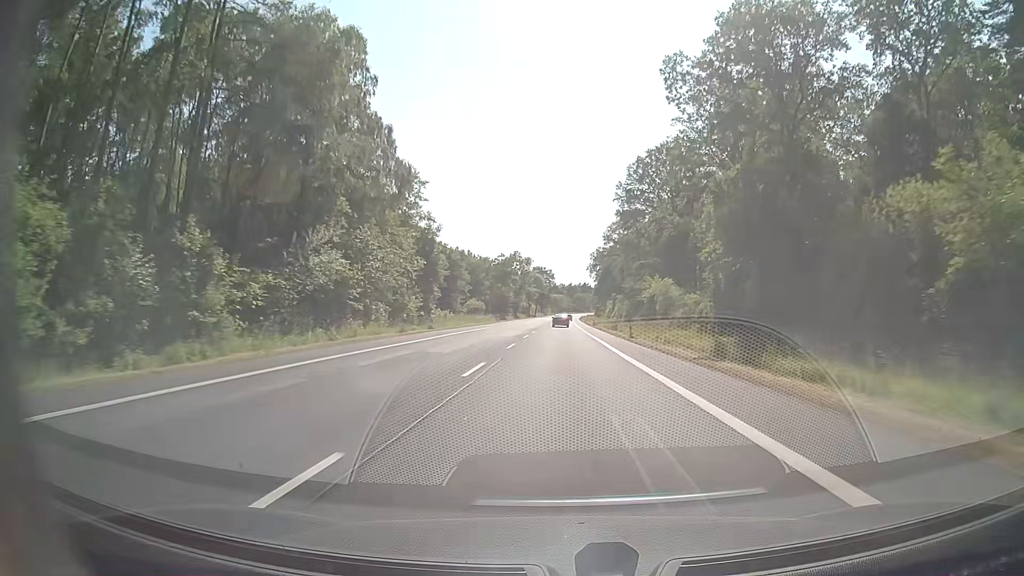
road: secondary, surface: asphalt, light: Day
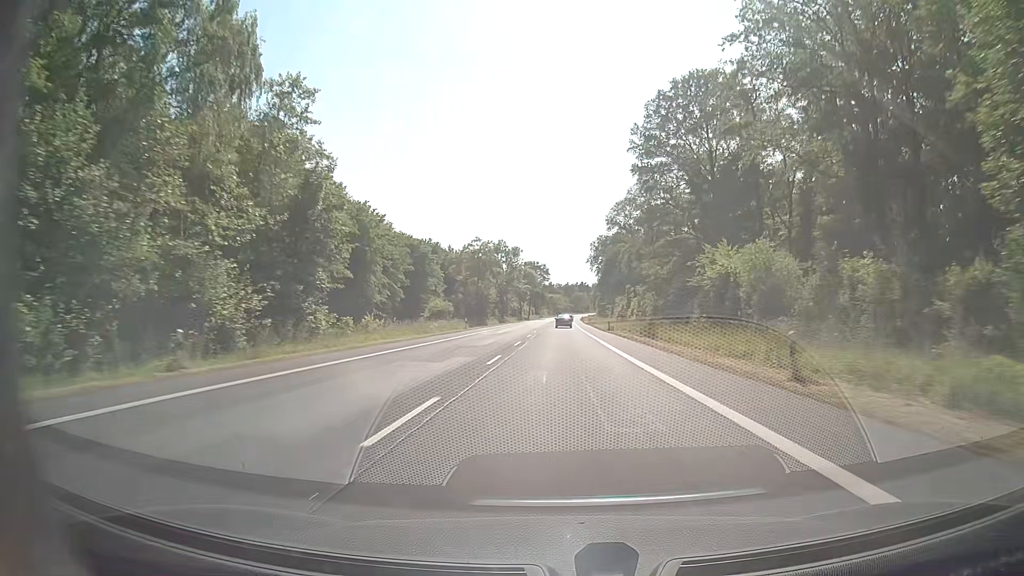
(0.0, +31.7) m; 0°
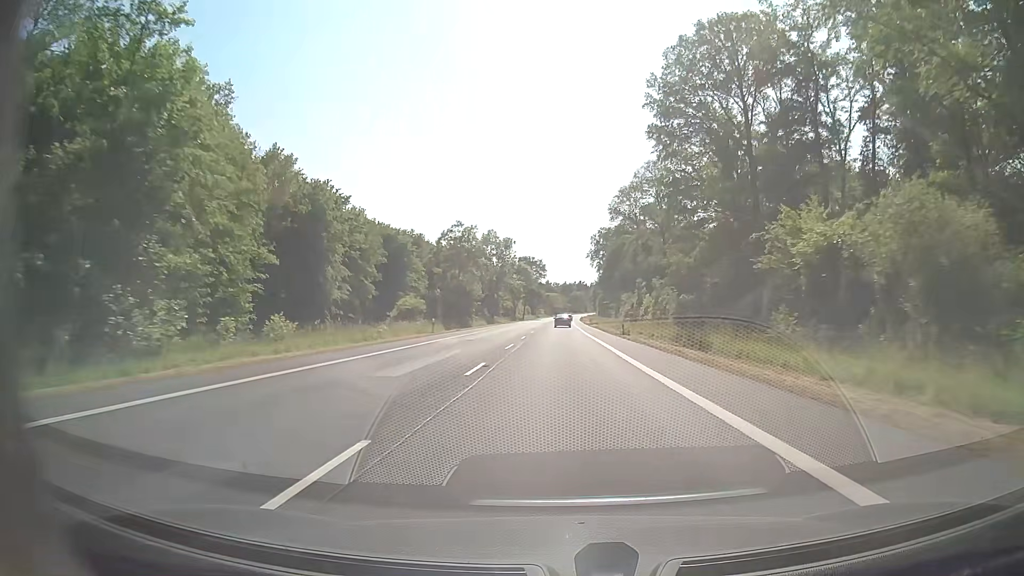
(0.0, +15.8) m; 0°
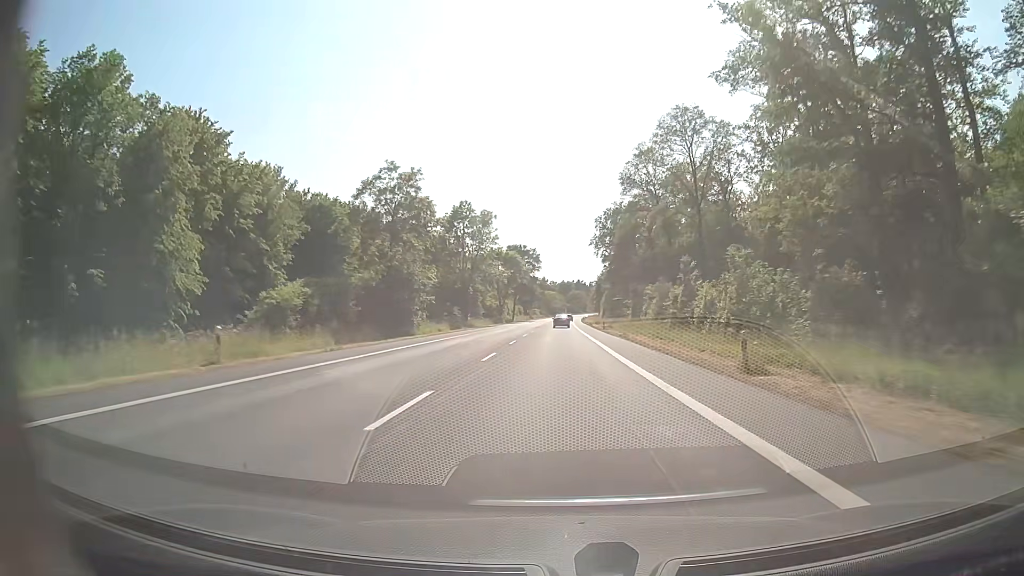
(+0.1, +31.7) m; 0°
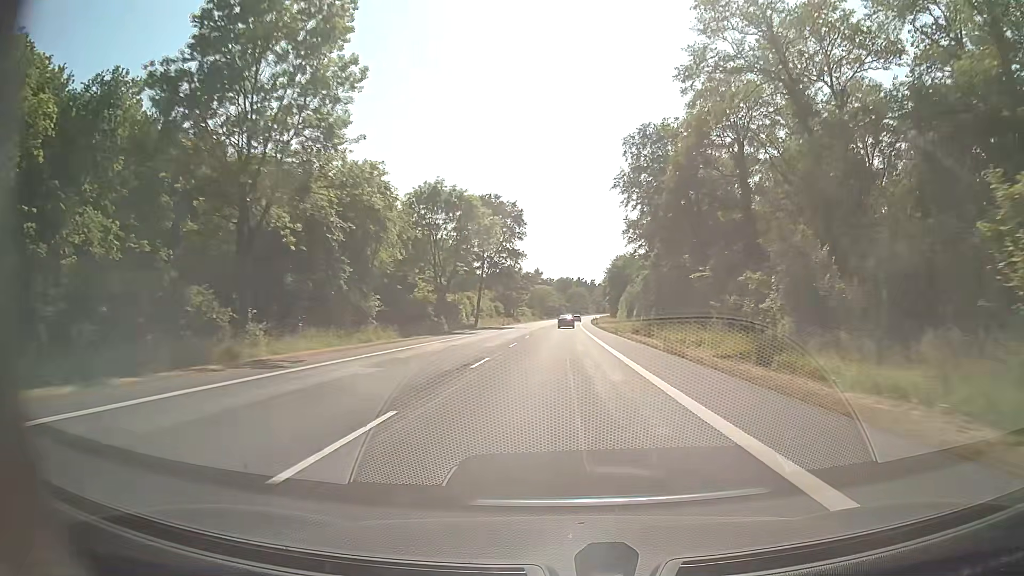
(0.0, +63.2) m; 0°
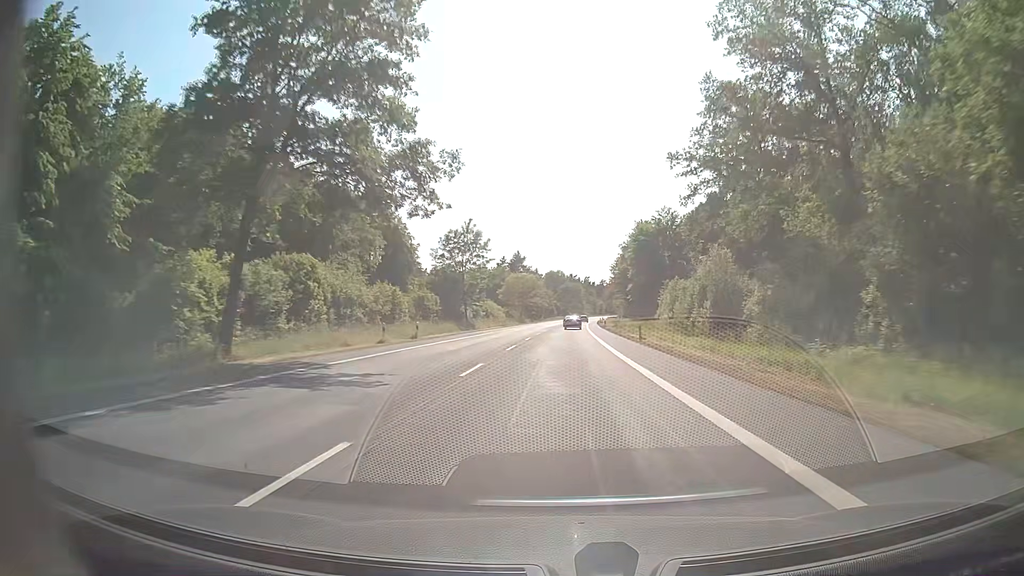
(+0.5, +63.1) m; +1°
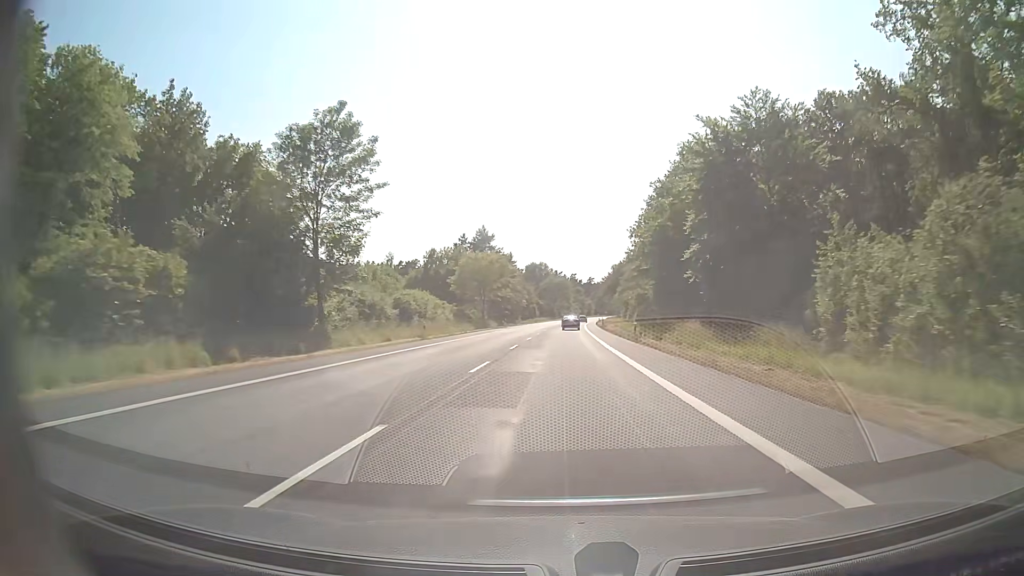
(+0.5, +47.4) m; +1°
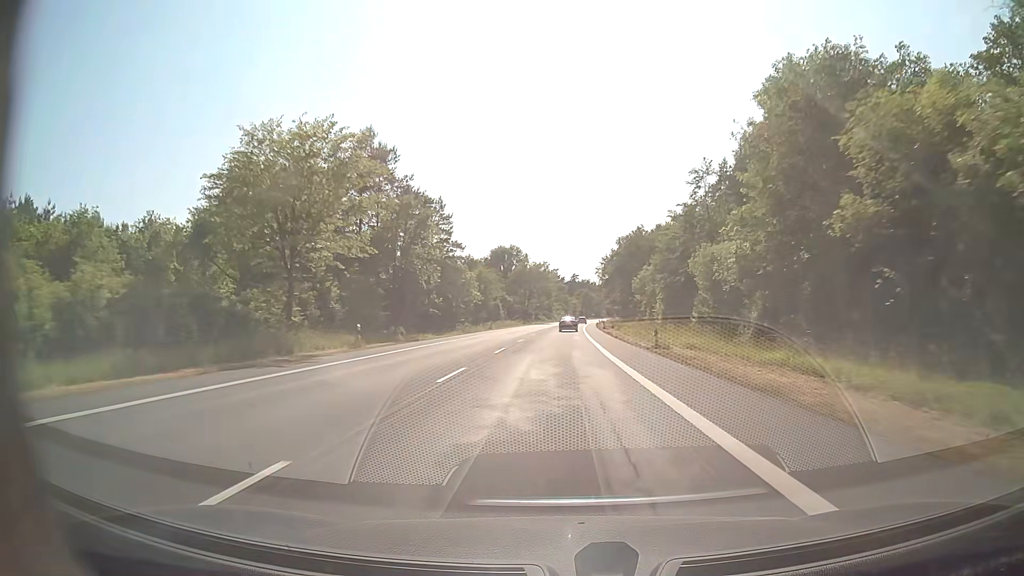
(+1.1, +63.1) m; +2°
(0, +10) (0, +20) (0, +30) (0, +40) (+1, +50) (+1, +60) (+1, +70) (+1, +80) (+2, +90) (+2, +100) m
